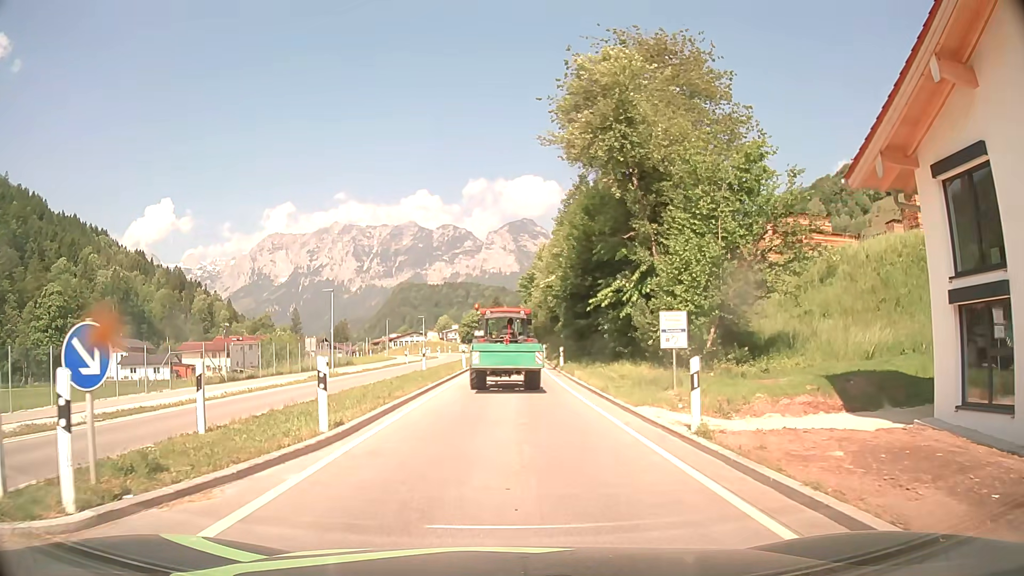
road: primary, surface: asphalt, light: Day
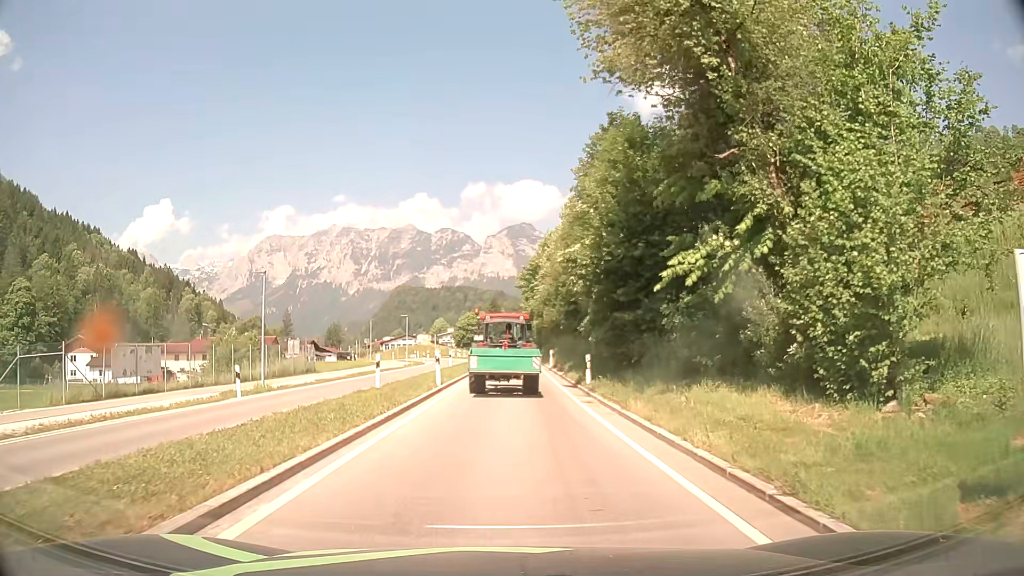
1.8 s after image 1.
(-0.1, +11.7) m; 0°
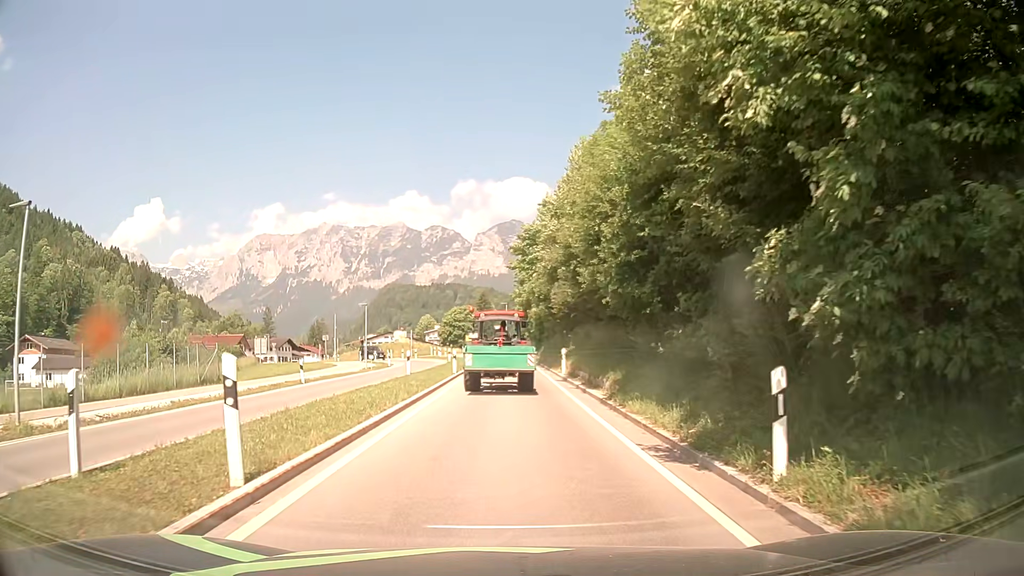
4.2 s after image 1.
(+0.1, +16.1) m; +1°
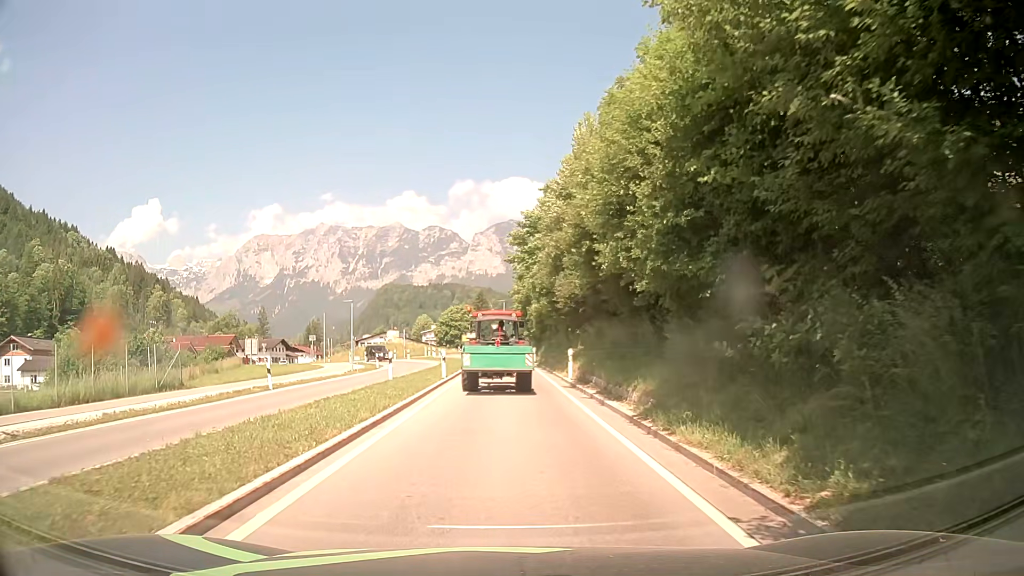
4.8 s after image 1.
(0.0, +4.1) m; +1°
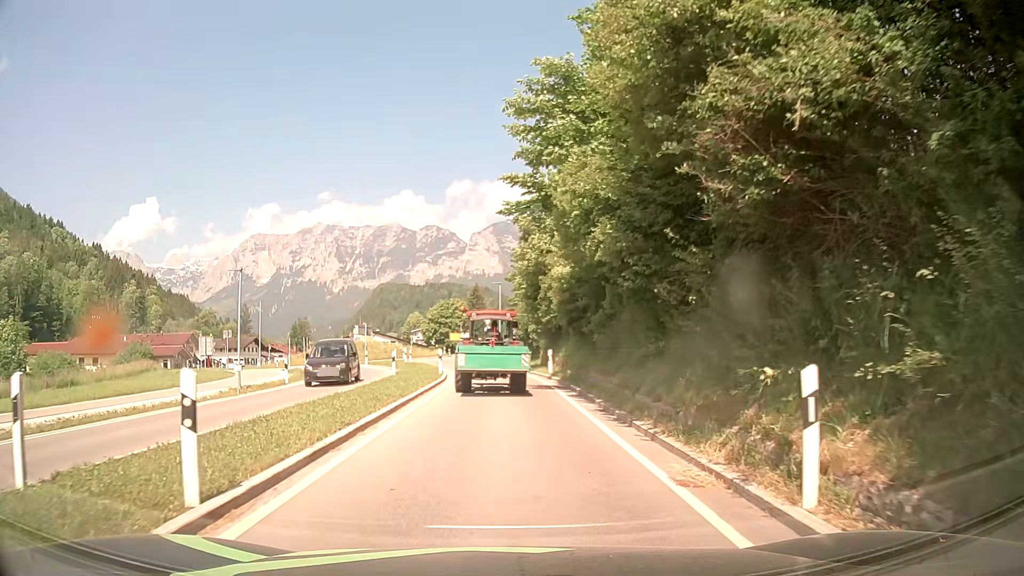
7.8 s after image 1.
(-0.1, +20.7) m; 0°
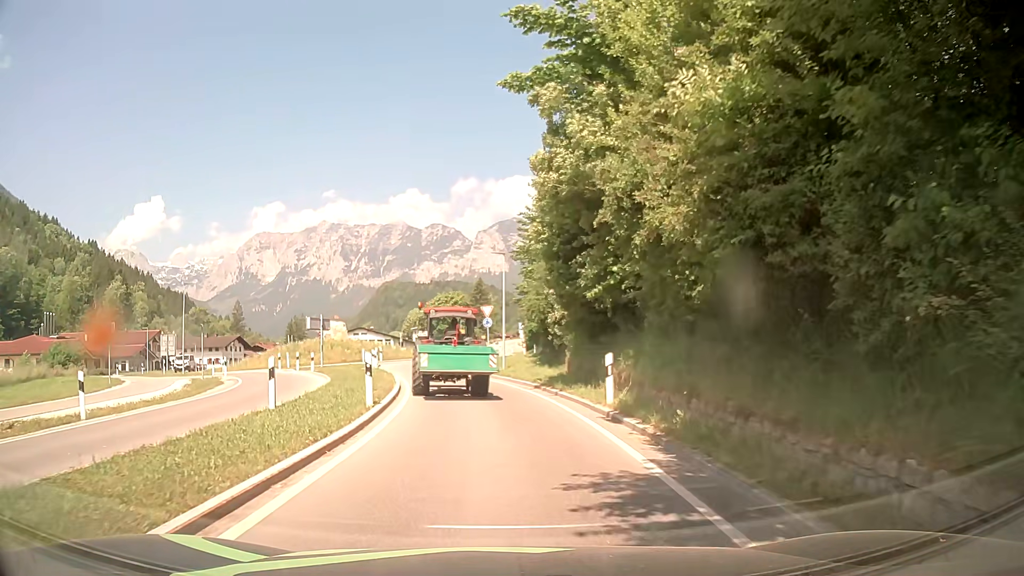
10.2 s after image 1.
(0.0, +16.0) m; -1°
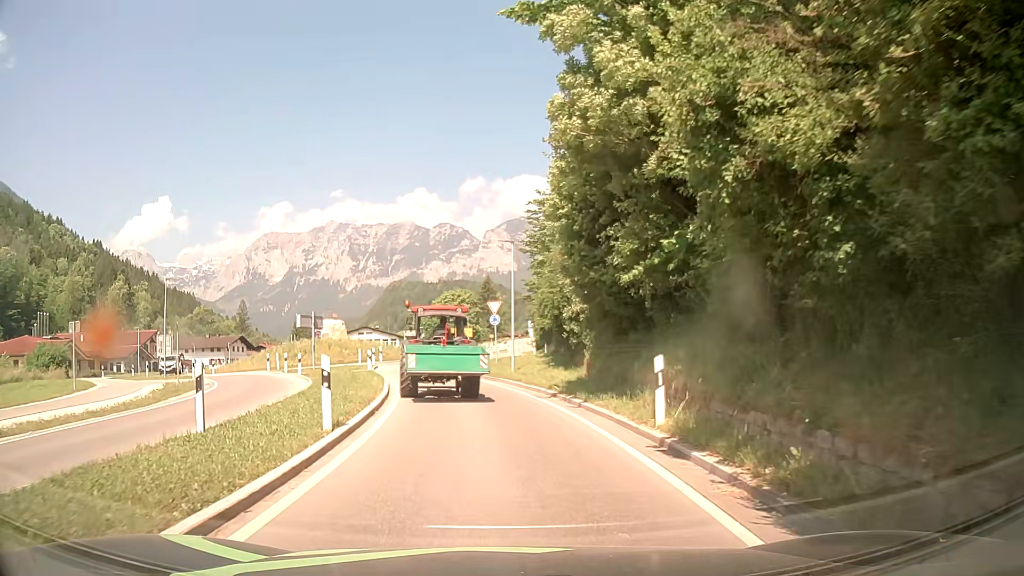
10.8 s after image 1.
(0.0, +3.8) m; +1°
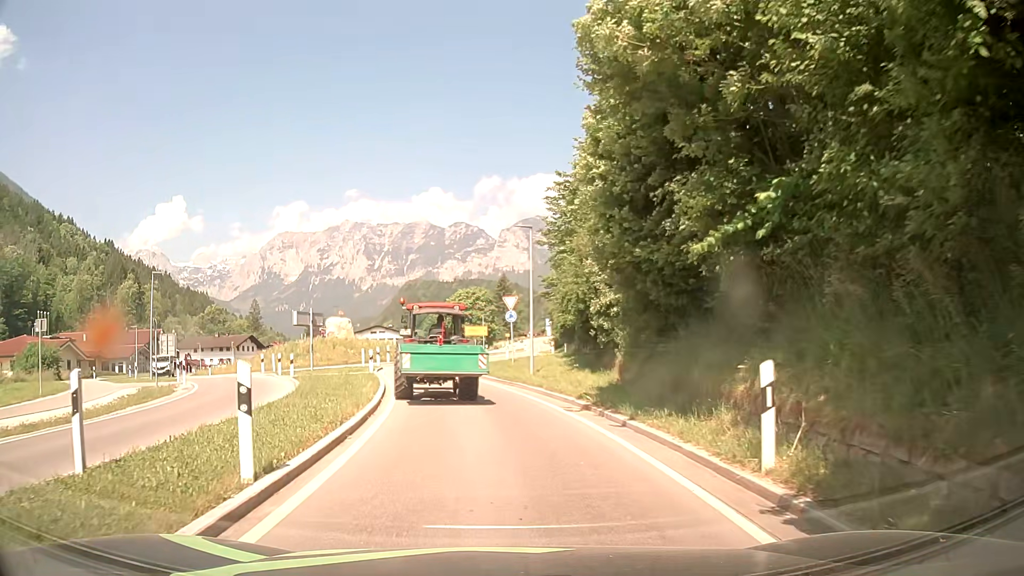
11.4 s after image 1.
(-0.1, +3.6) m; -2°
(0, +10) (-1, +20) (-3, +30) (-4, +40) (-3, +50) (-1, +60) (0, +70) (+1, +79) (+2, +89) (+4, +99) m
